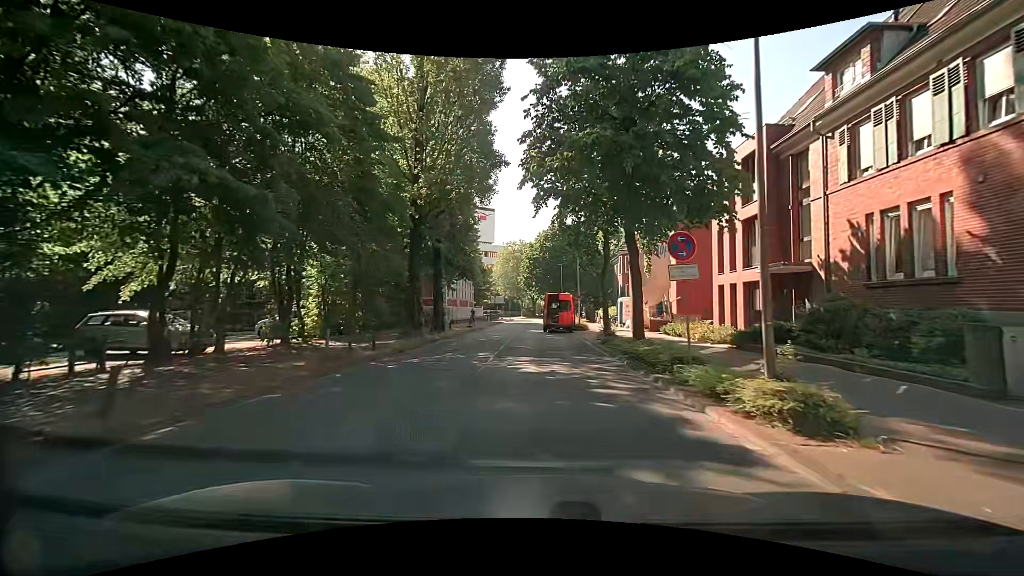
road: tertiary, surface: asphalt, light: Day
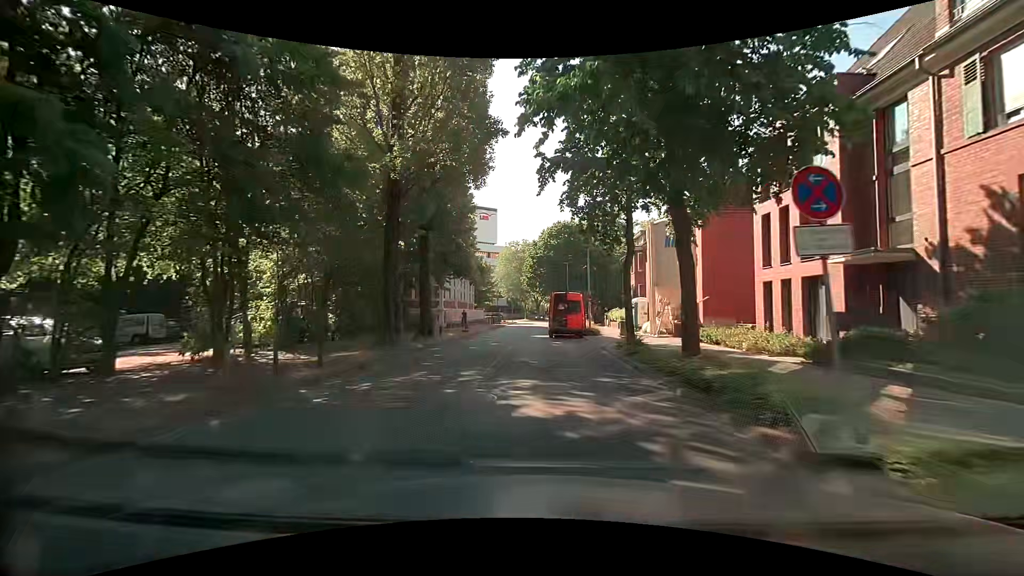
(0.0, +4.6) m; 0°
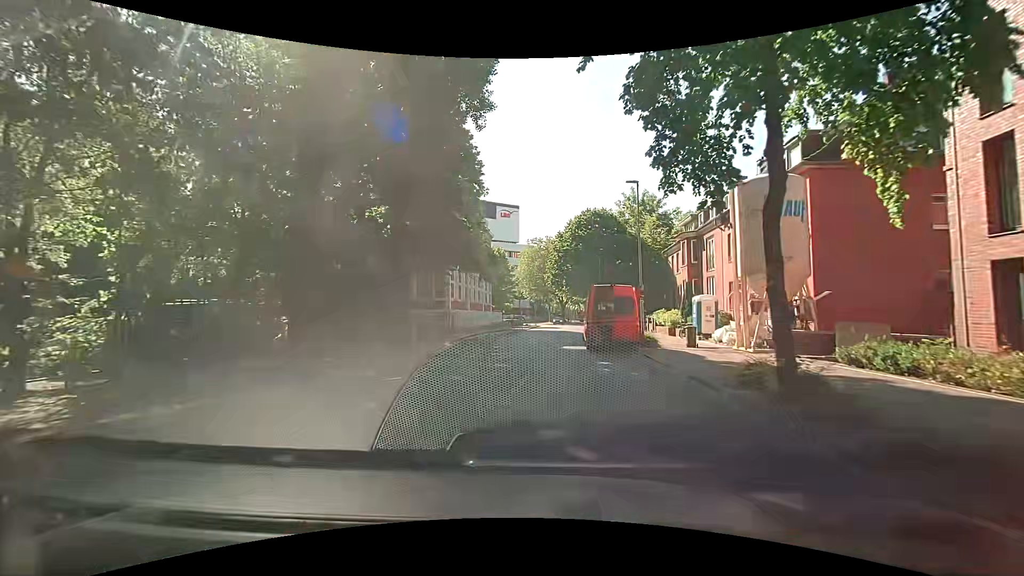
(-0.2, +9.1) m; -3°
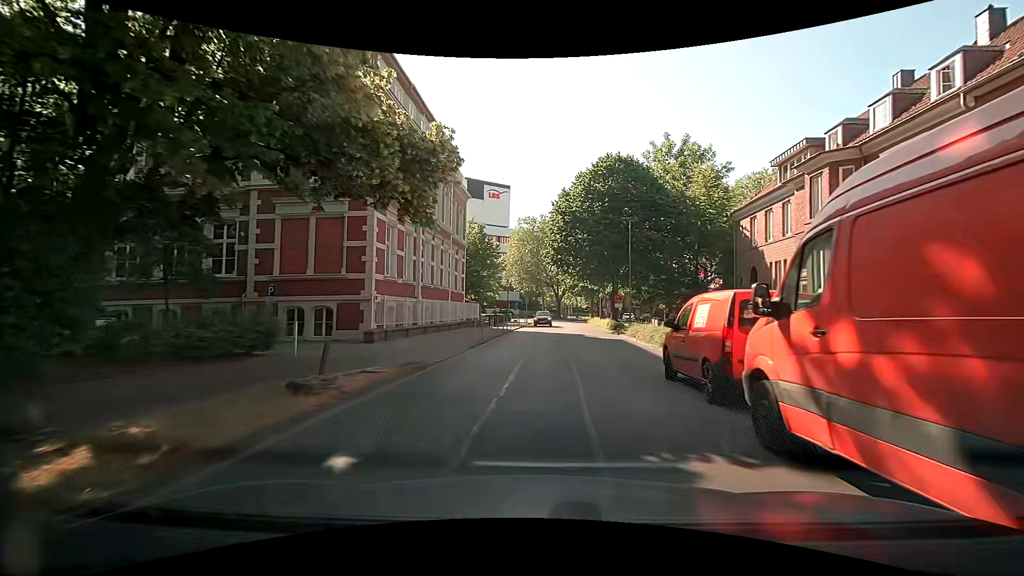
(0.0, +19.0) m; +1°
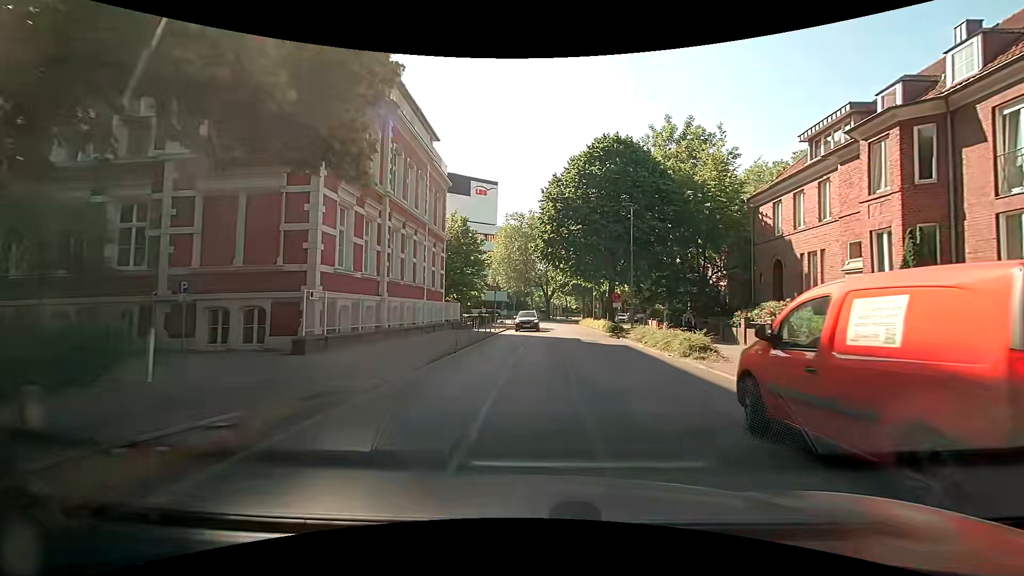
(0.0, +4.6) m; +1°
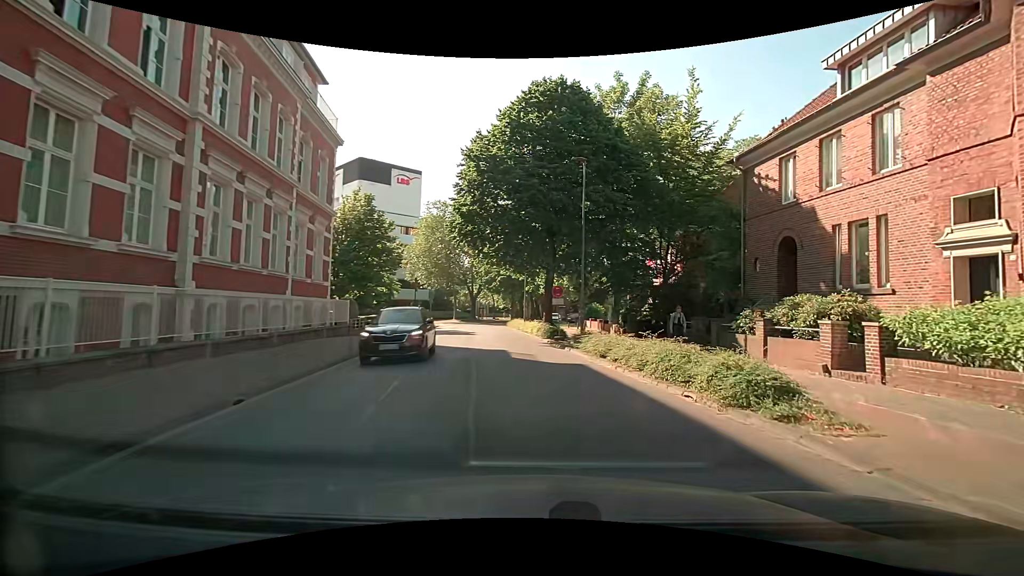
(+0.4, +9.1) m; +7°
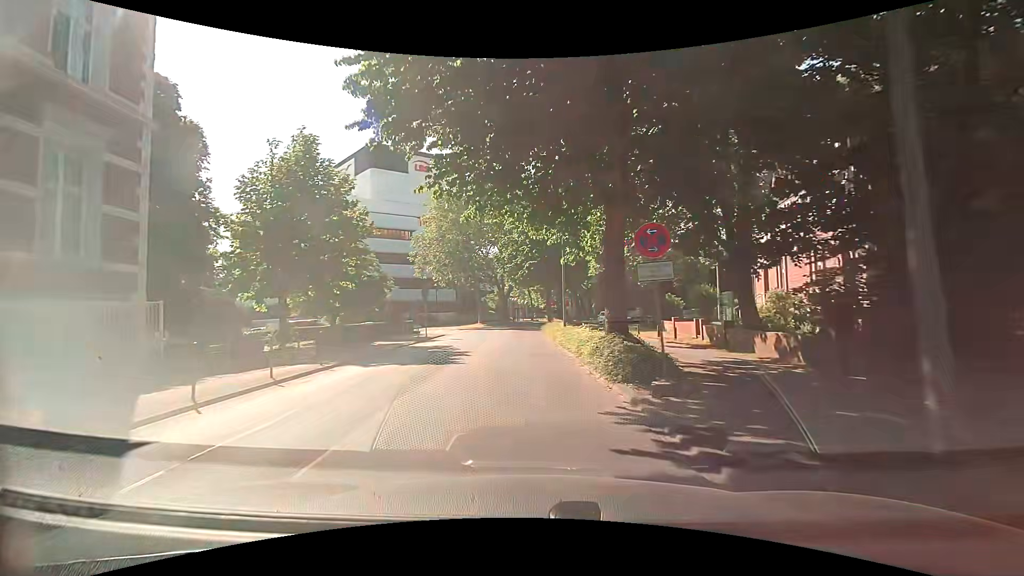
(+0.2, +17.0) m; -5°
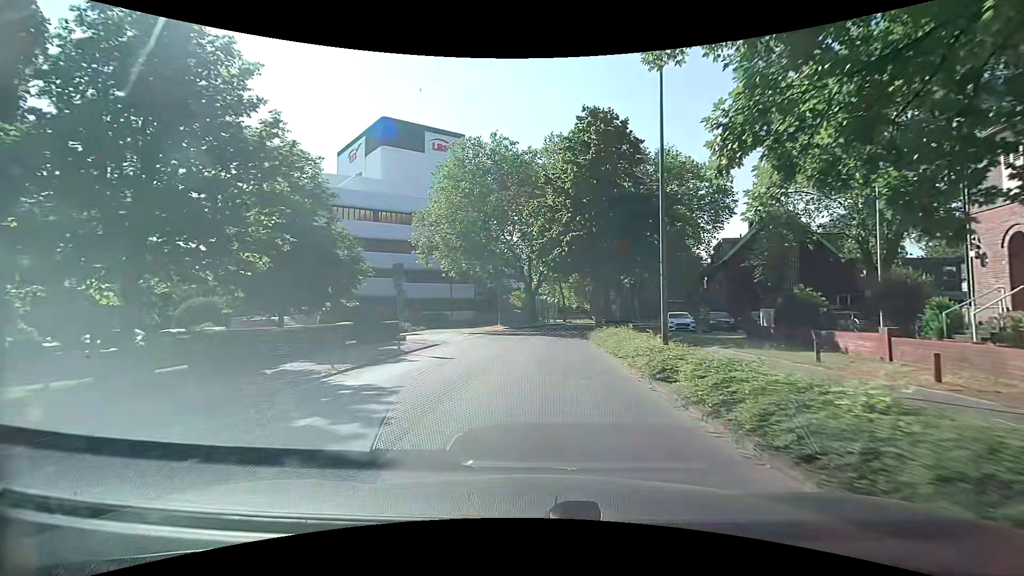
(-0.7, +14.2) m; -4°
